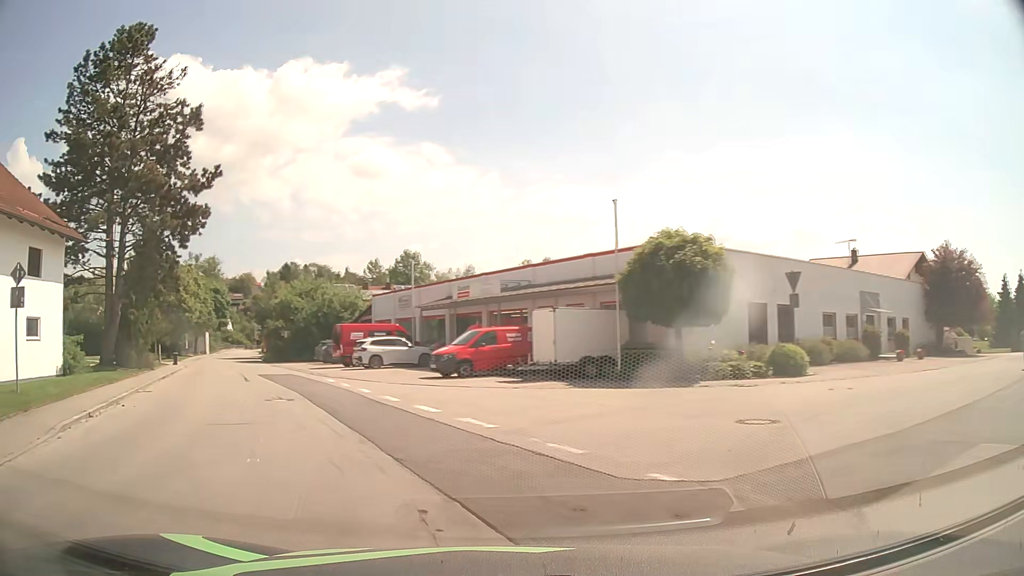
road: tertiary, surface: asphalt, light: Day
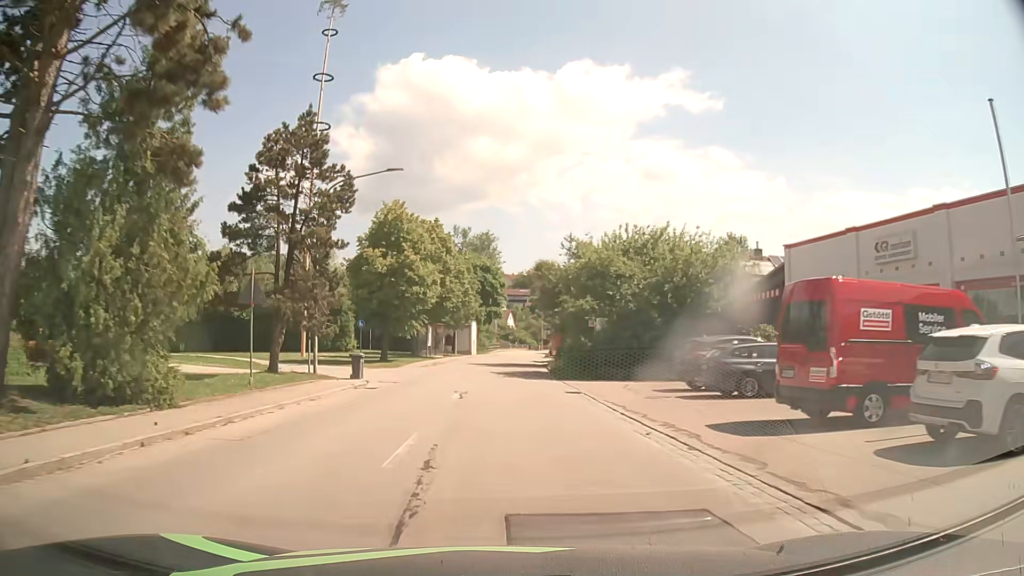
(-9.5, +26.5) m; -25°
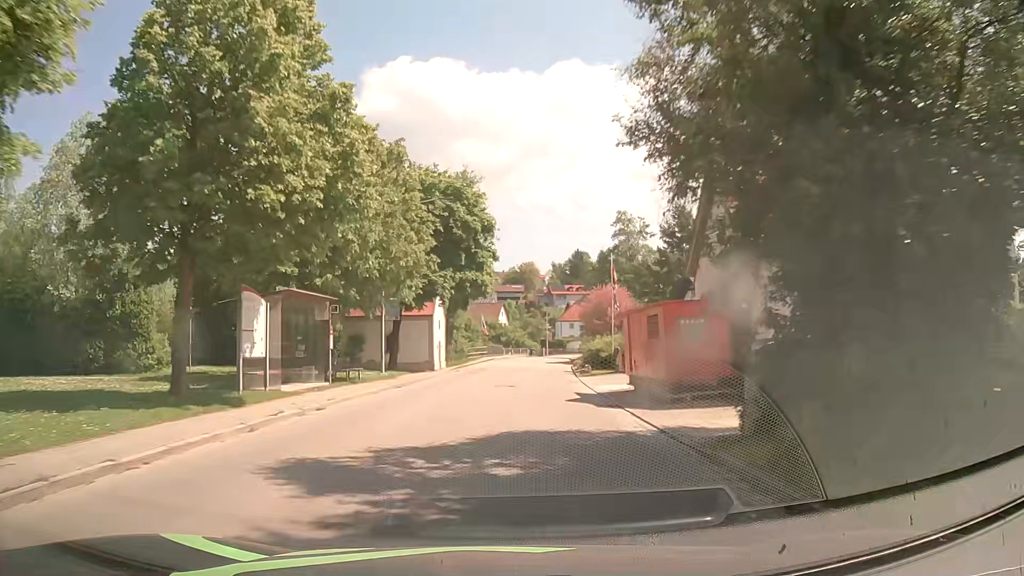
(0.0, +36.6) m; +1°
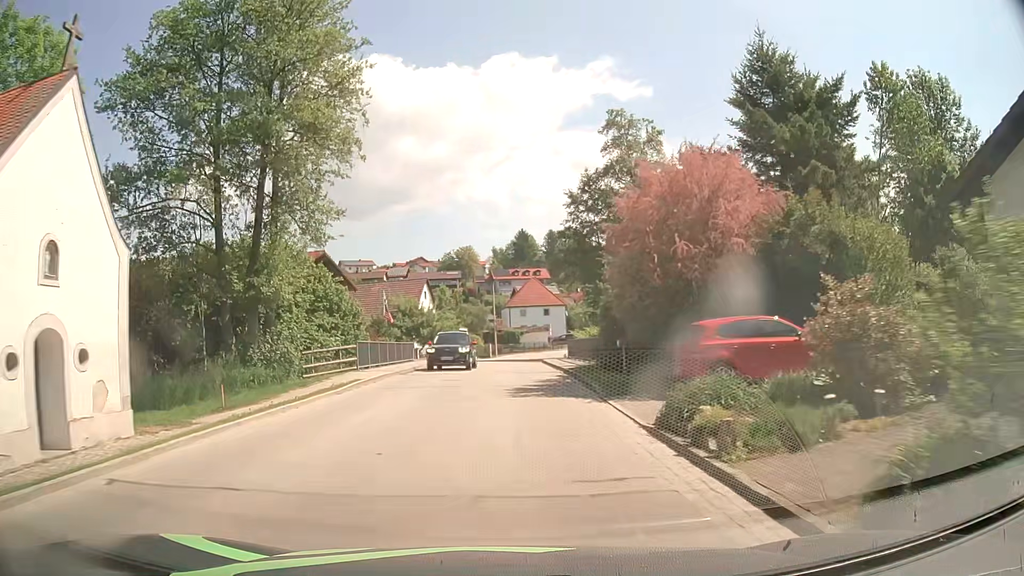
(+1.5, +36.7) m; +6°
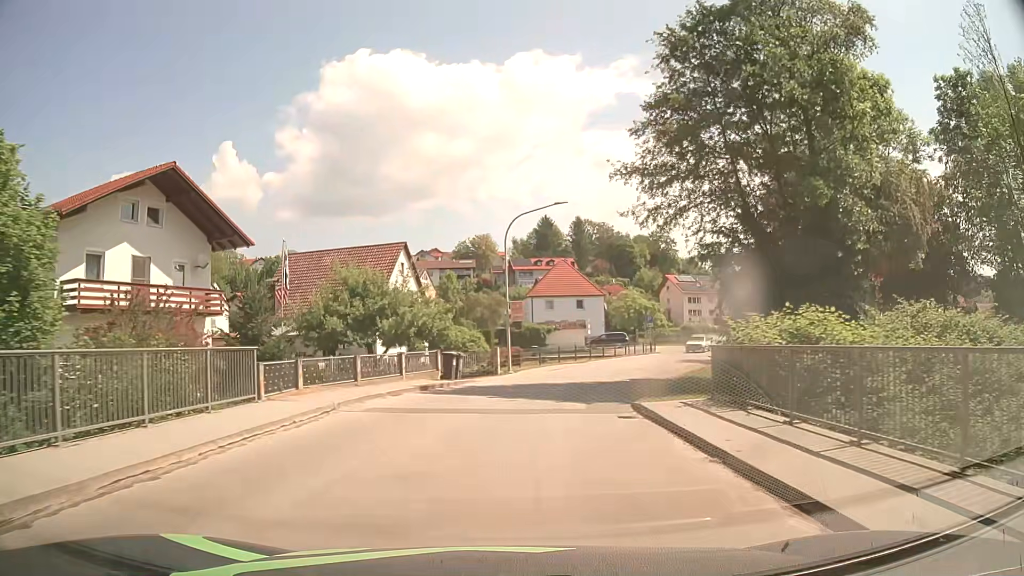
(-0.3, +27.0) m; -2°
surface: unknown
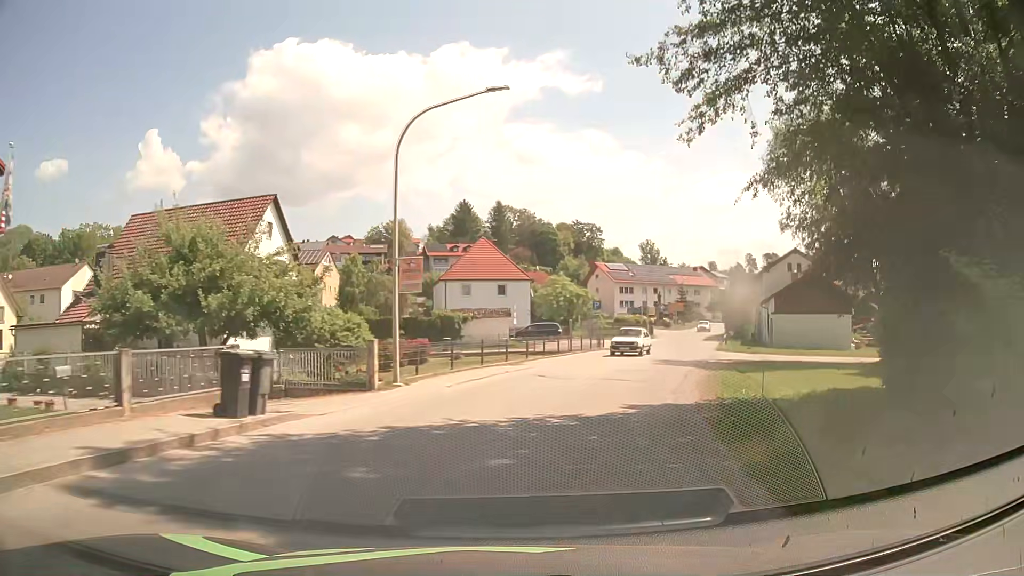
(+0.4, +13.2) m; +6°
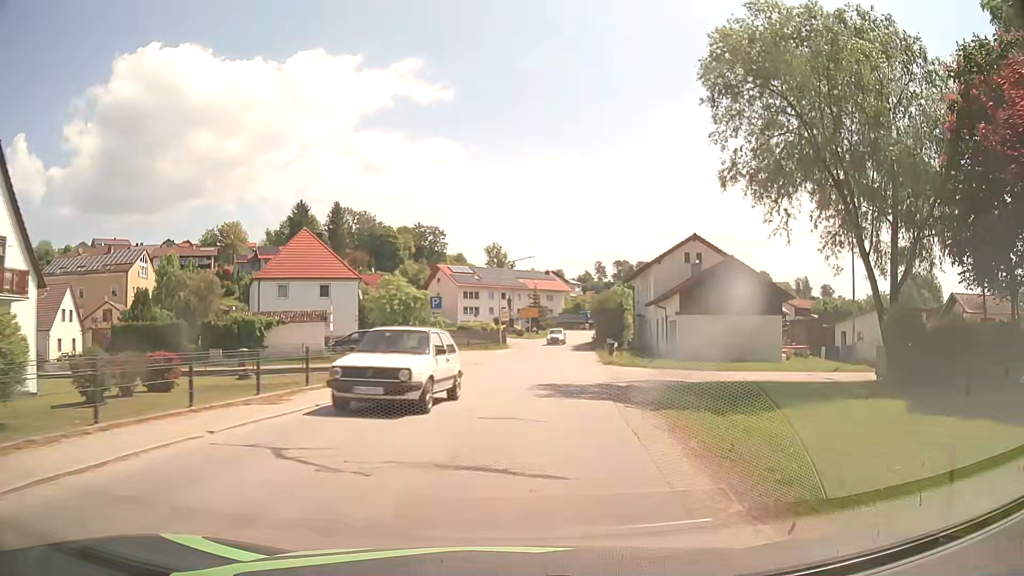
(+1.5, +12.4) m; +13°
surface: asphalt
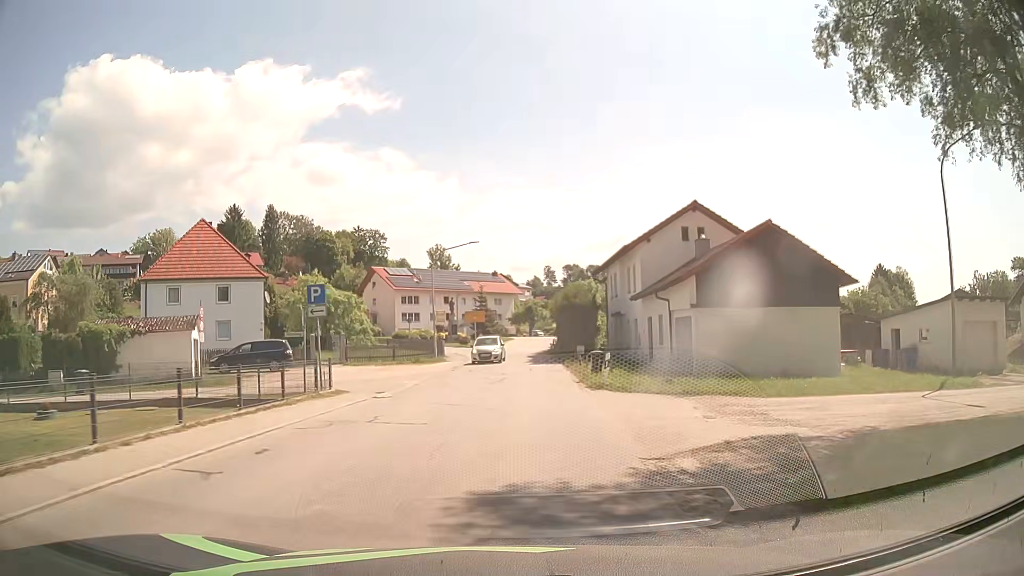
(+0.9, +12.3) m; +6°
